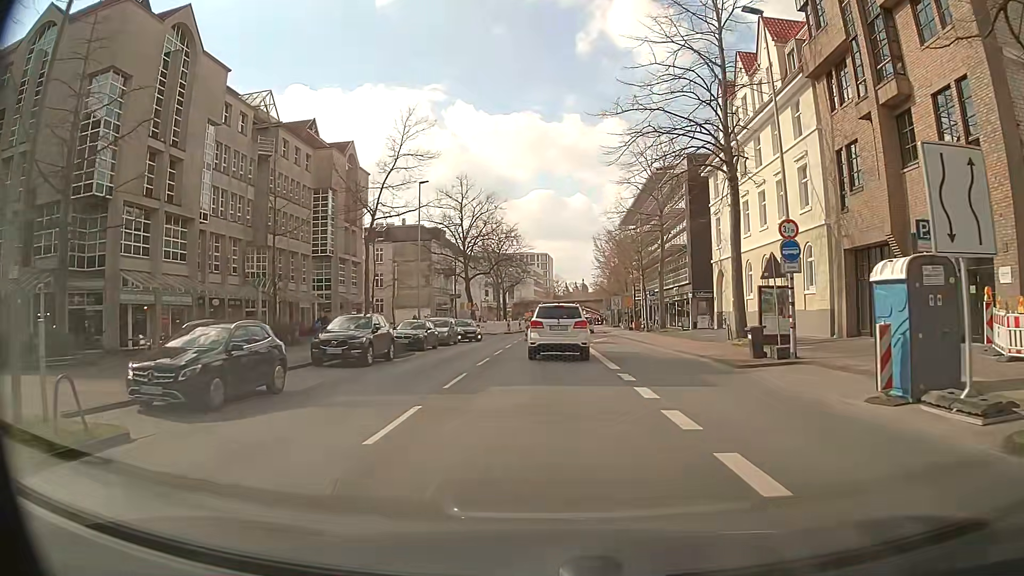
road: secondary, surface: asphalt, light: Day
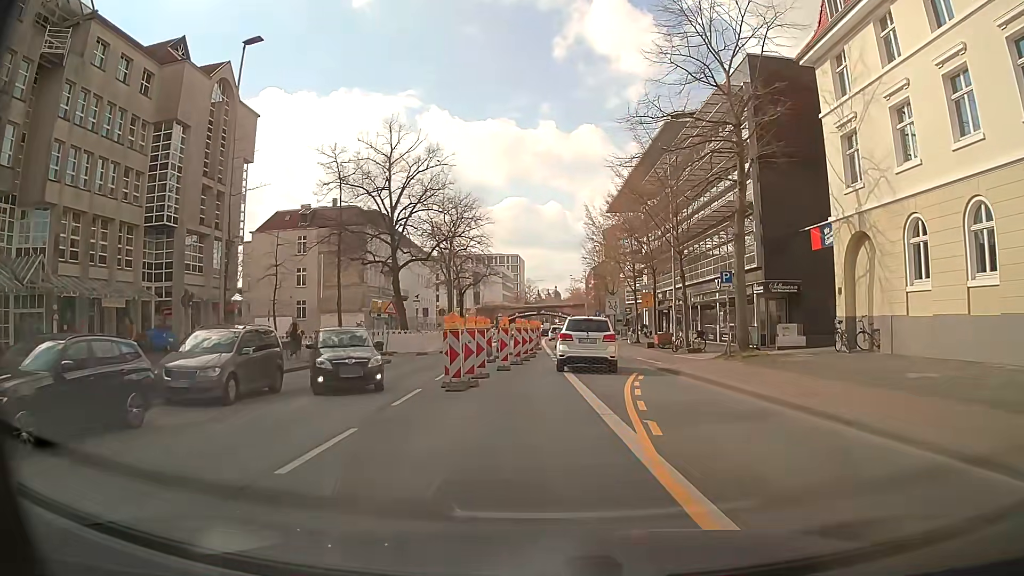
(+0.5, +24.9) m; +3°
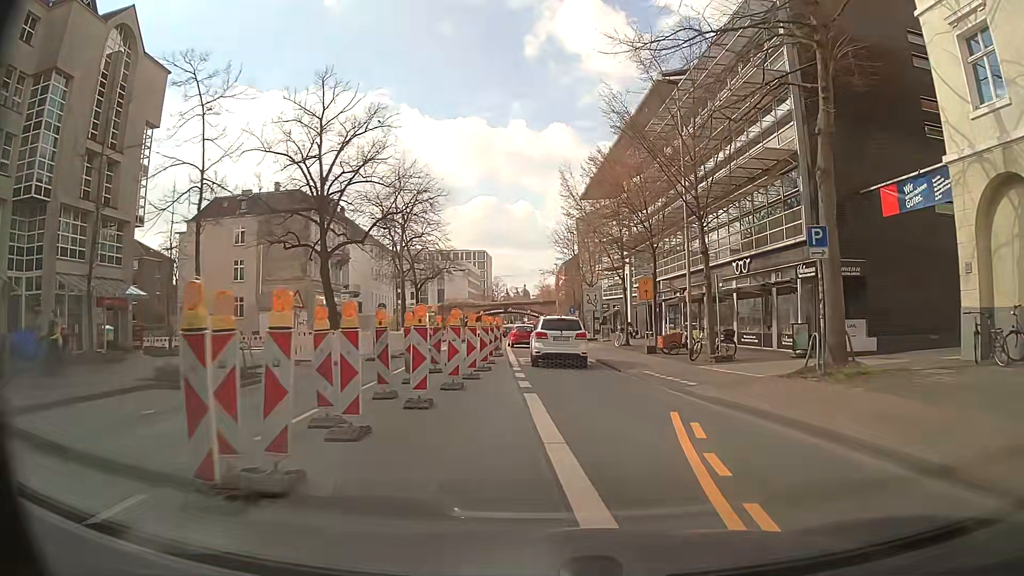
(+0.2, +10.2) m; +2°
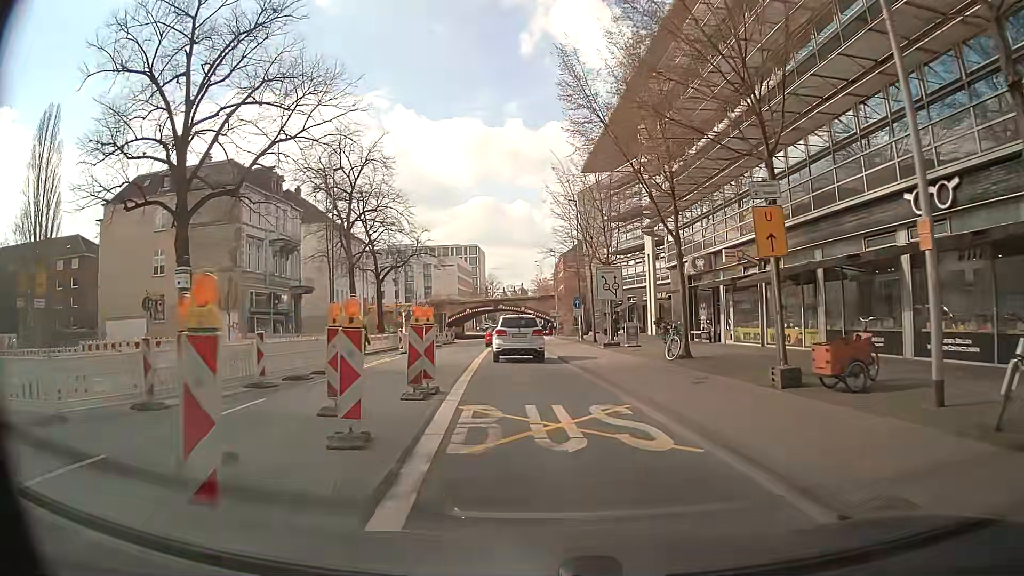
(+0.3, +16.8) m; +1°
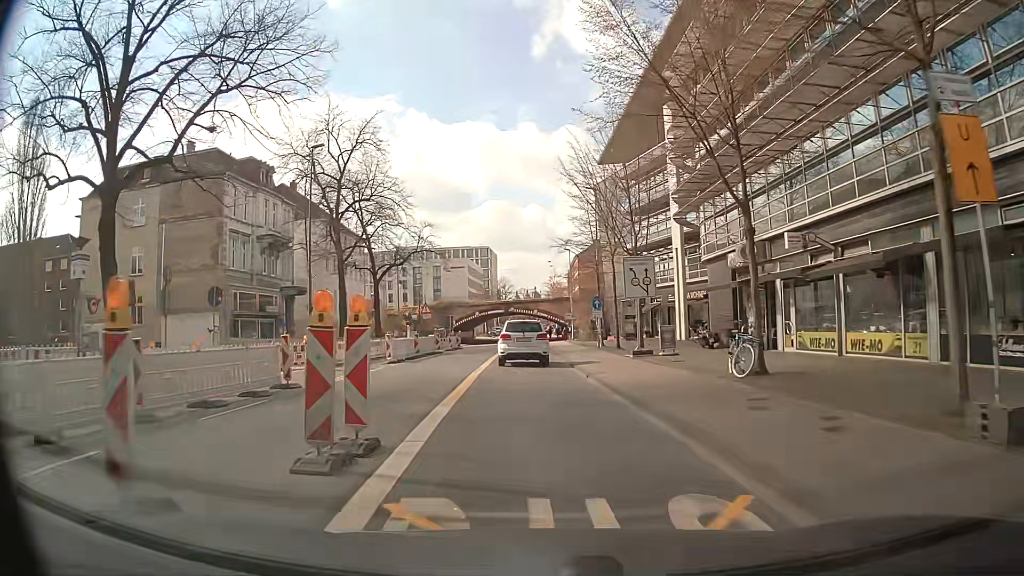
(0.0, +5.9) m; -2°
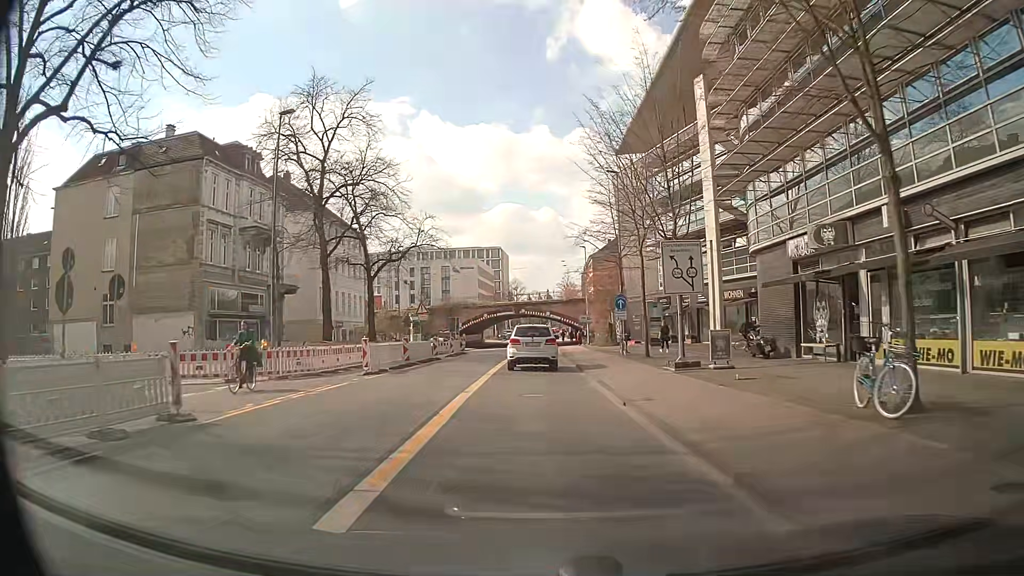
(0.0, +6.0) m; -1°
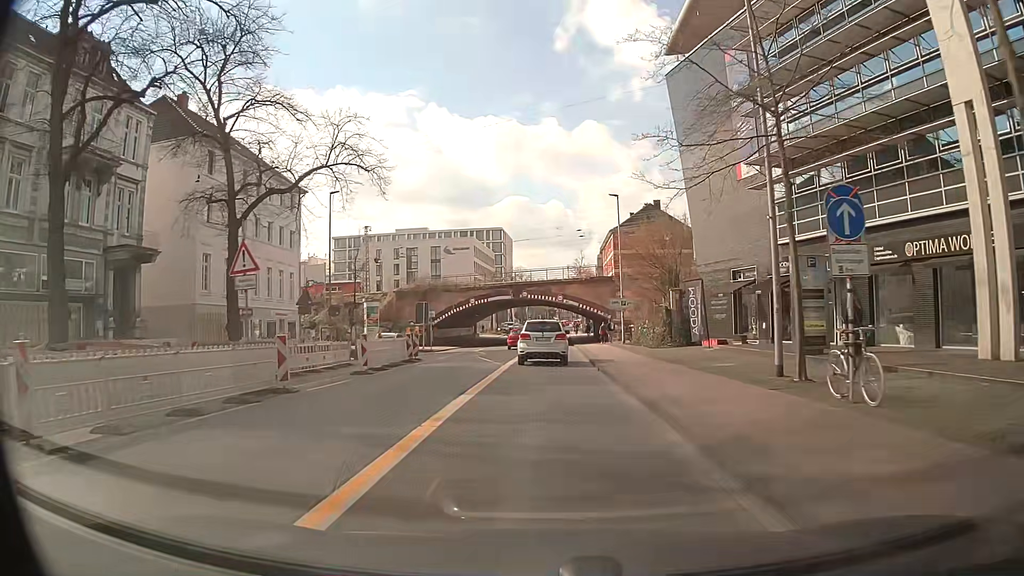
(-0.2, +24.7) m; 0°
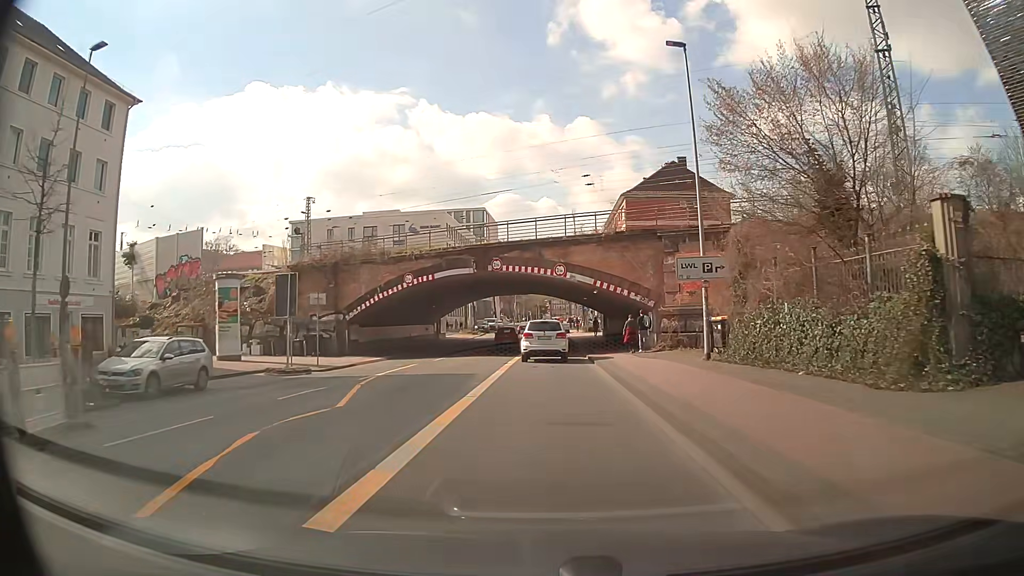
(-0.1, +26.1) m; -1°
(0, +10) (0, +20) (+1, +30) (+1, +40) (+1, +50) (0, +60) (+1, +70) (+1, +80) (+2, +90) (+2, +100) m
